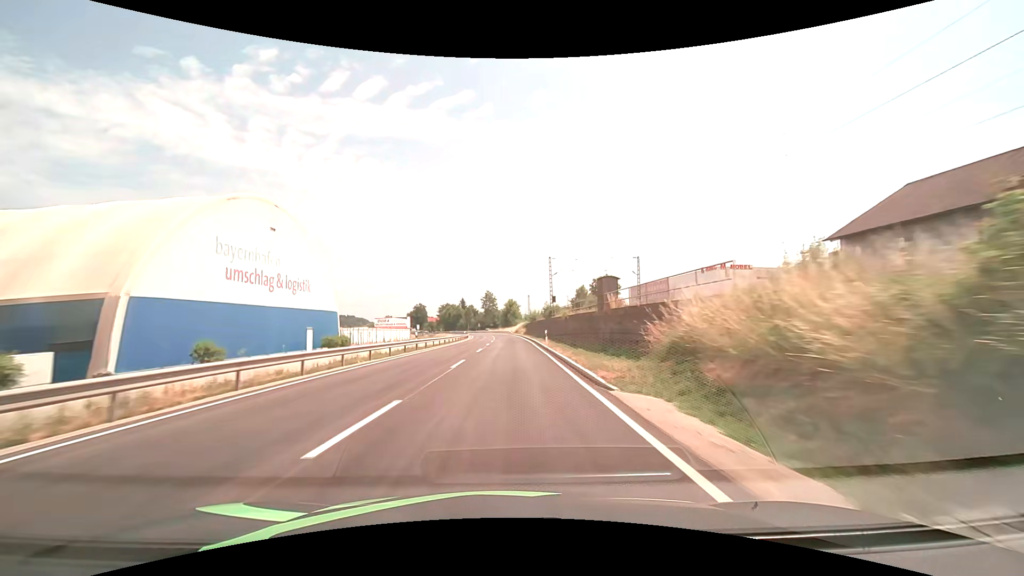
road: primary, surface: asphalt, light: Day
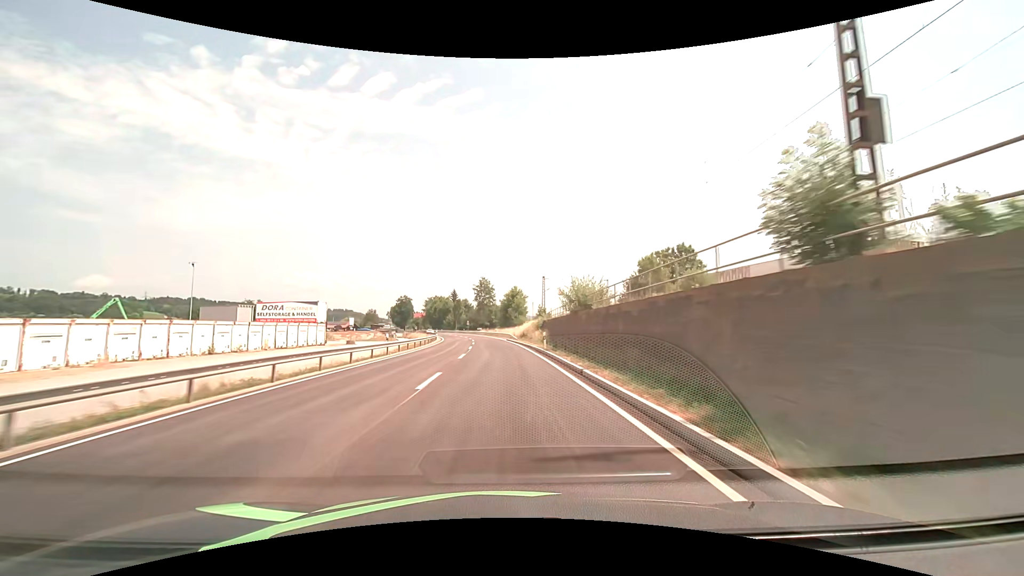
(+0.4, +54.2) m; 0°
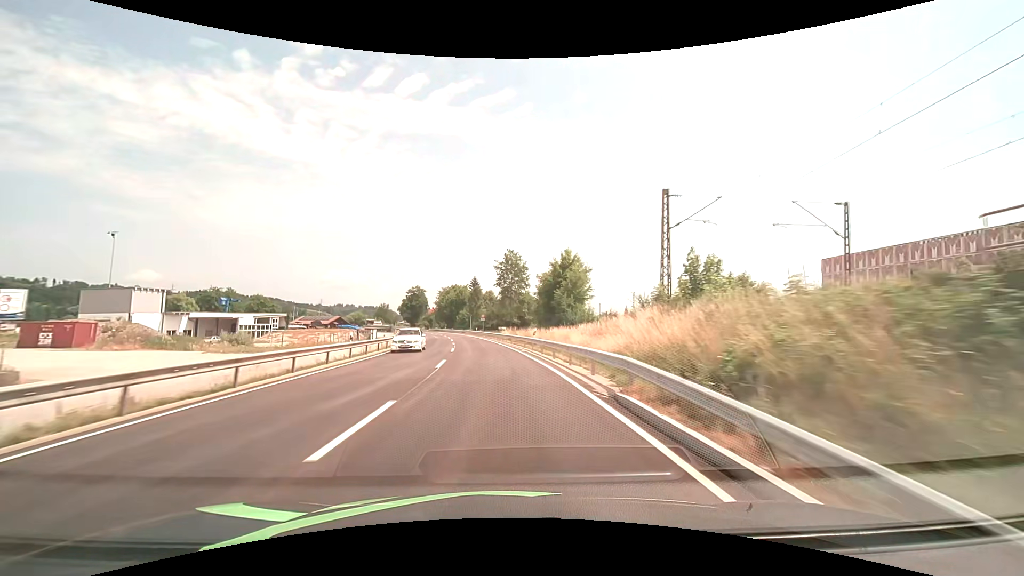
(-1.5, +54.3) m; -3°
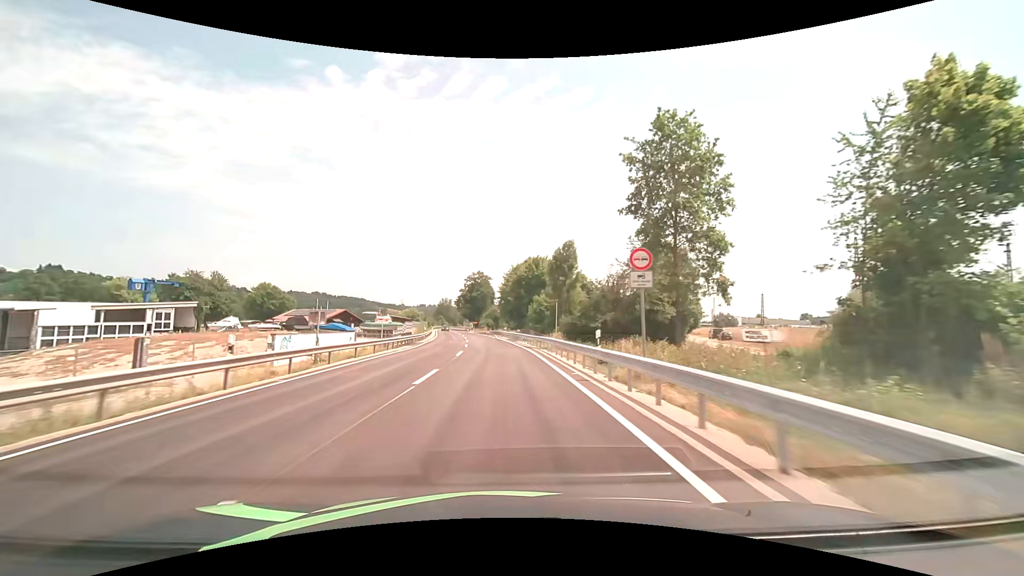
(-5.1, +65.2) m; -10°
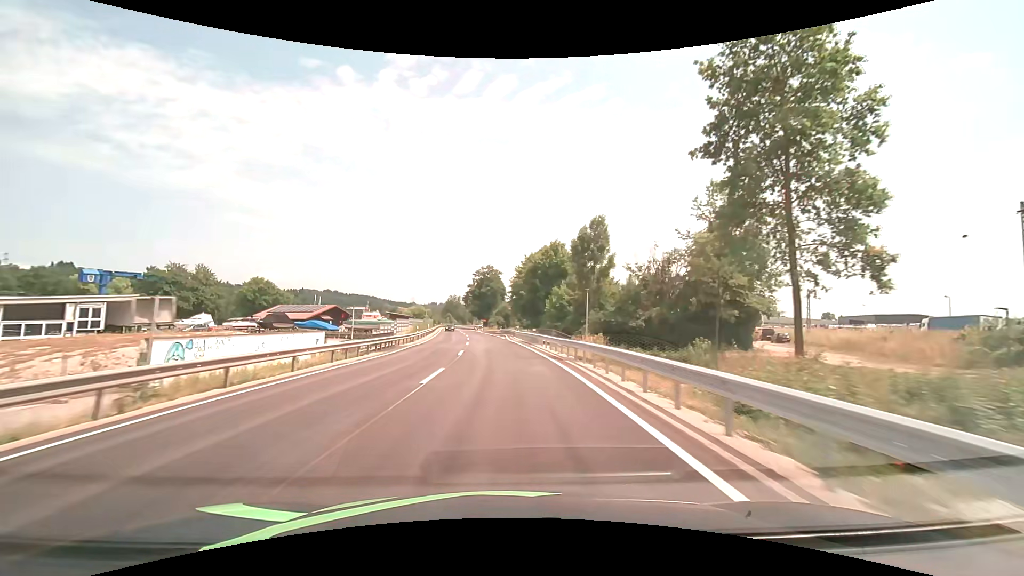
(-0.1, +12.4) m; -1°
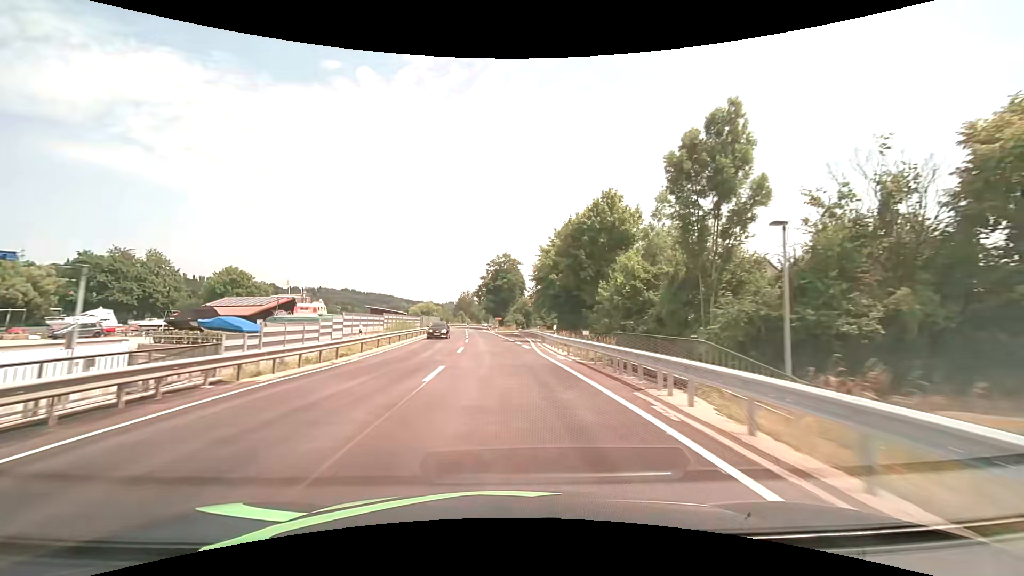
(-0.5, +24.0) m; -2°
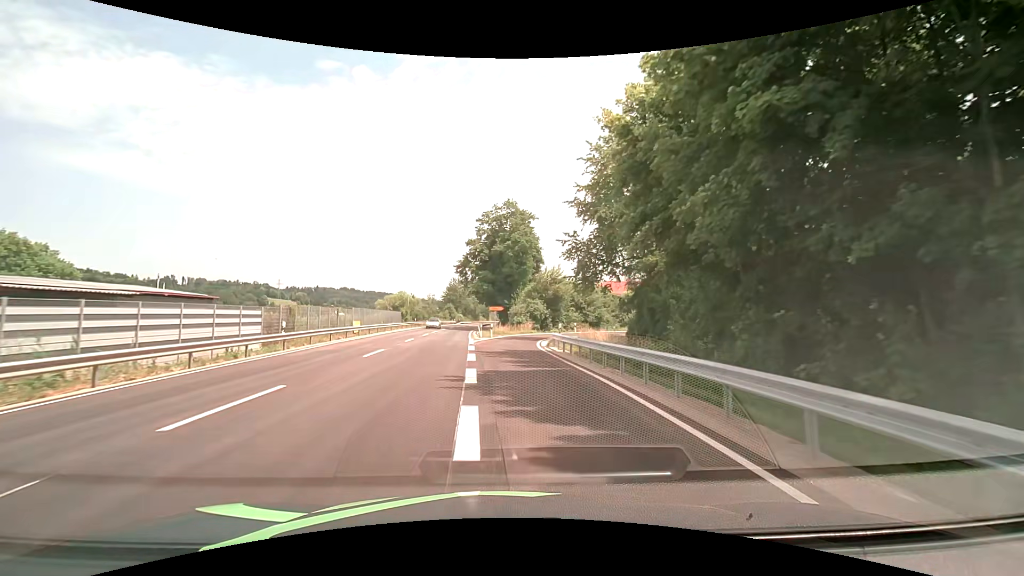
(-0.2, +52.3) m; -1°
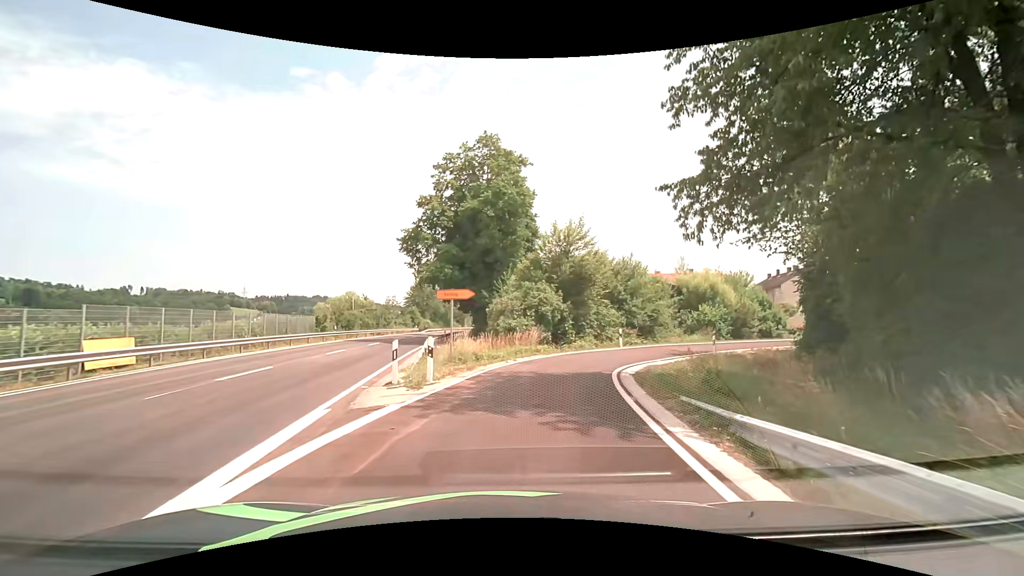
(0.0, +28.0) m; +2°
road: residential
